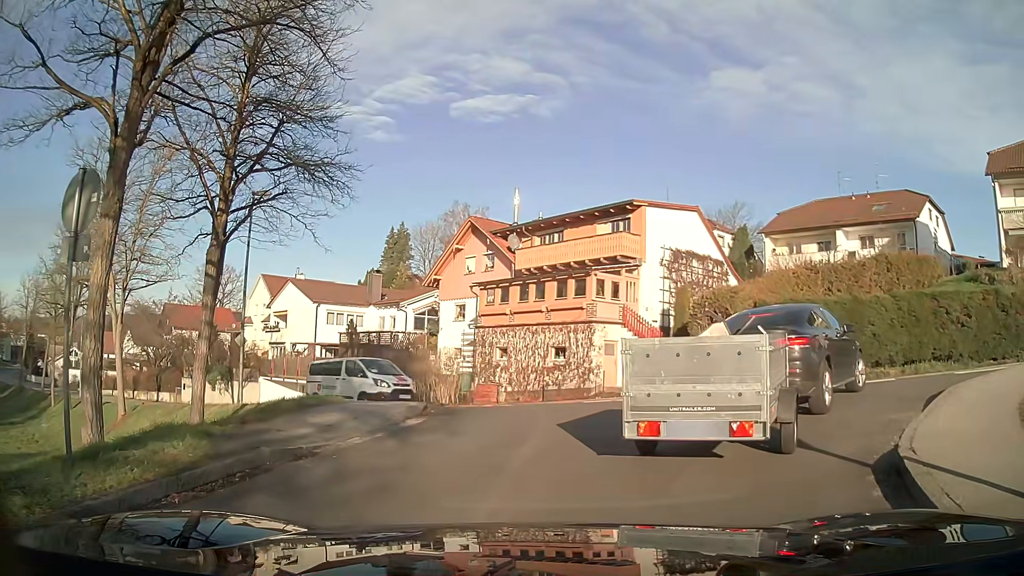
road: residential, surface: asphalt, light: Day
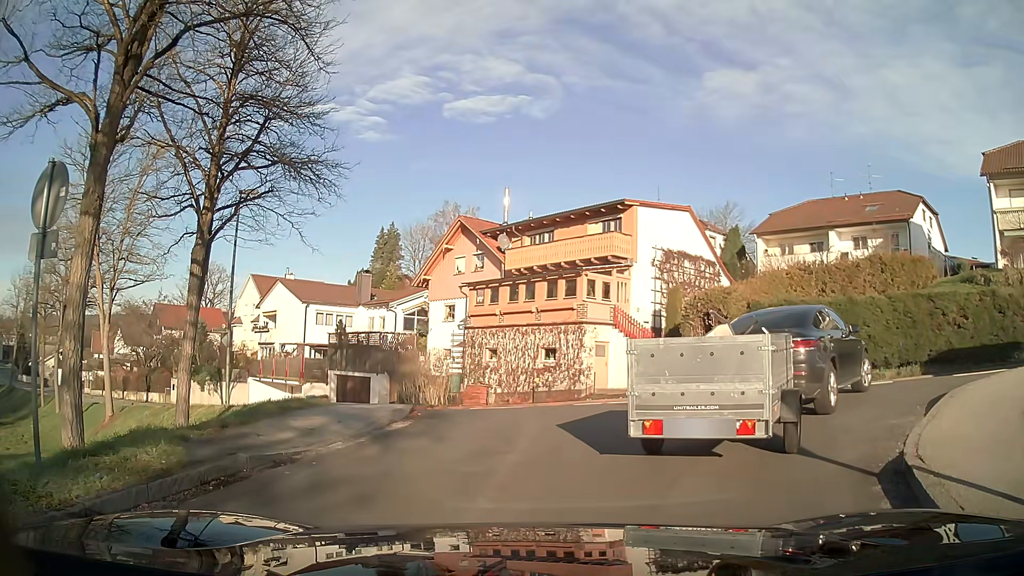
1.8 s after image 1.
(0.0, +0.4) m; 0°
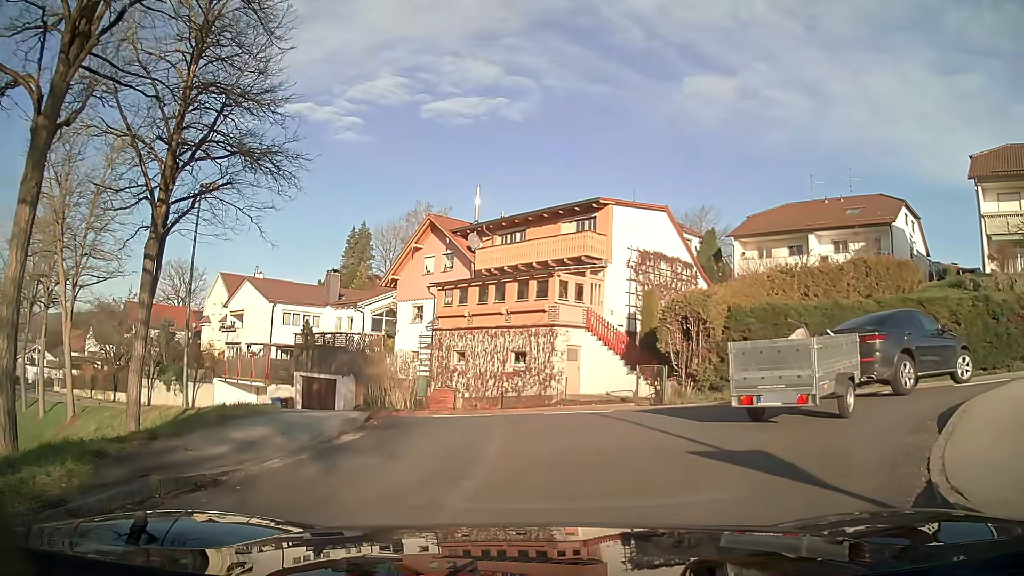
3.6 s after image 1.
(0.0, +1.3) m; +4°
(+2, +10) (+11, +13) (+21, +11) (+31, +9) (+40, +8) (+50, +8) (+60, +8) (+70, +10) (+80, +13) (+89, +16) m
